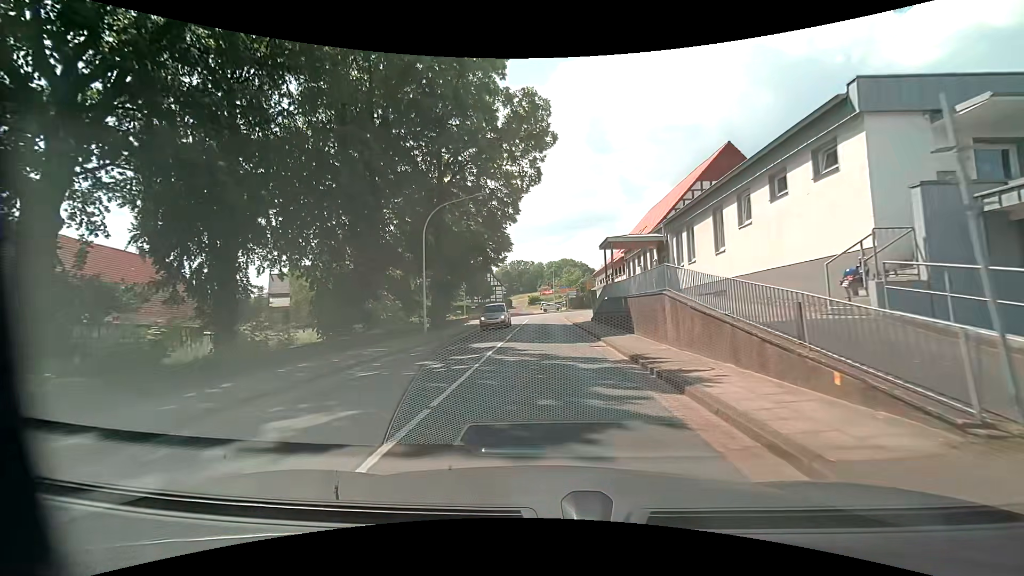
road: primary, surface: asphalt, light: Day
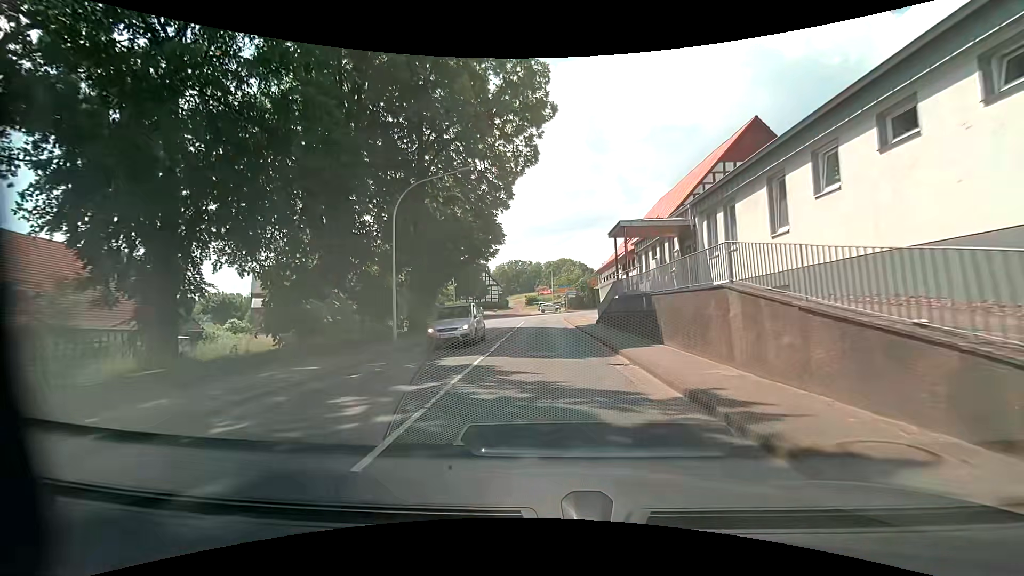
(+0.1, +5.1) m; 0°
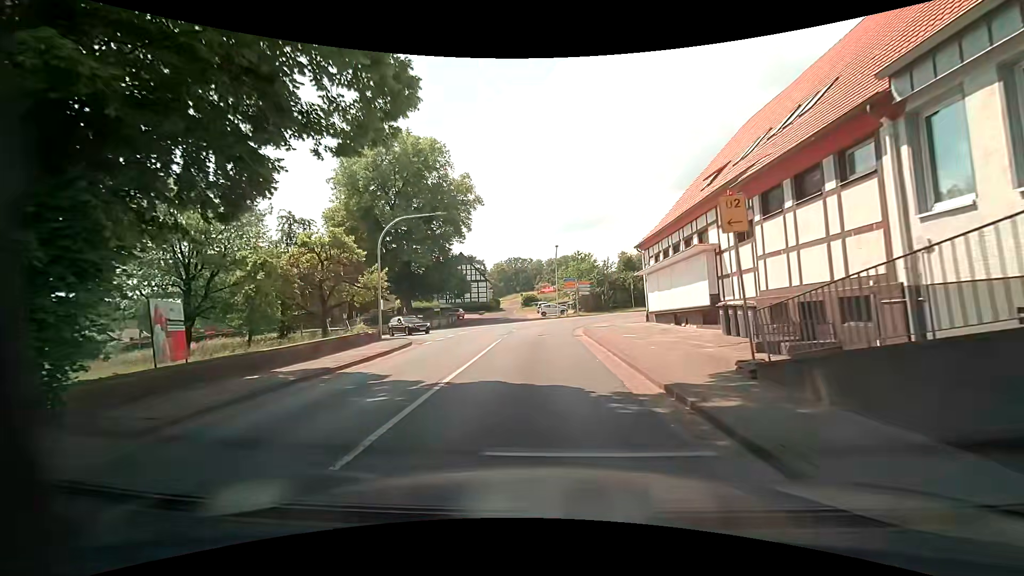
(+0.1, +23.0) m; +1°
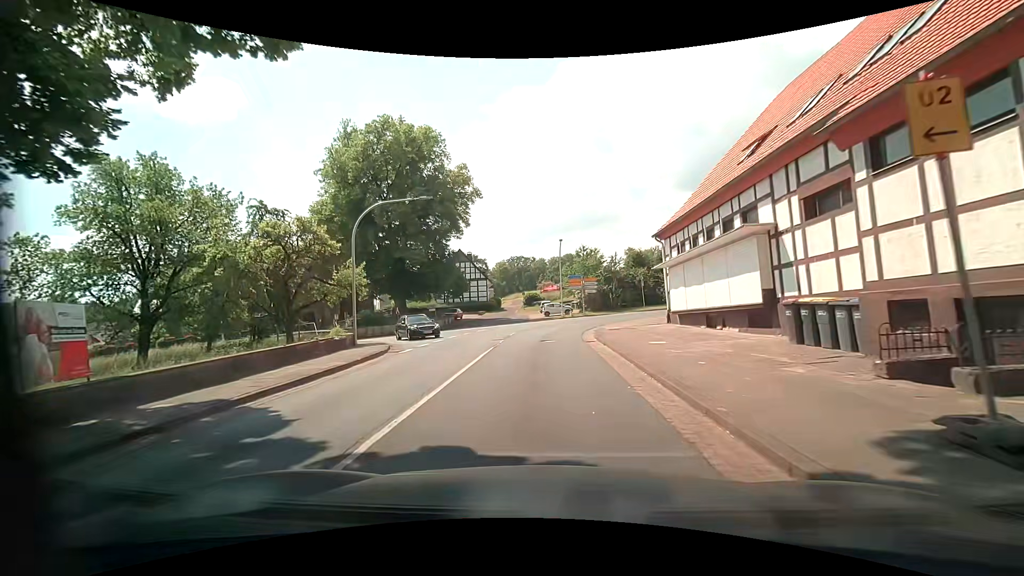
(0.0, +4.2) m; -1°
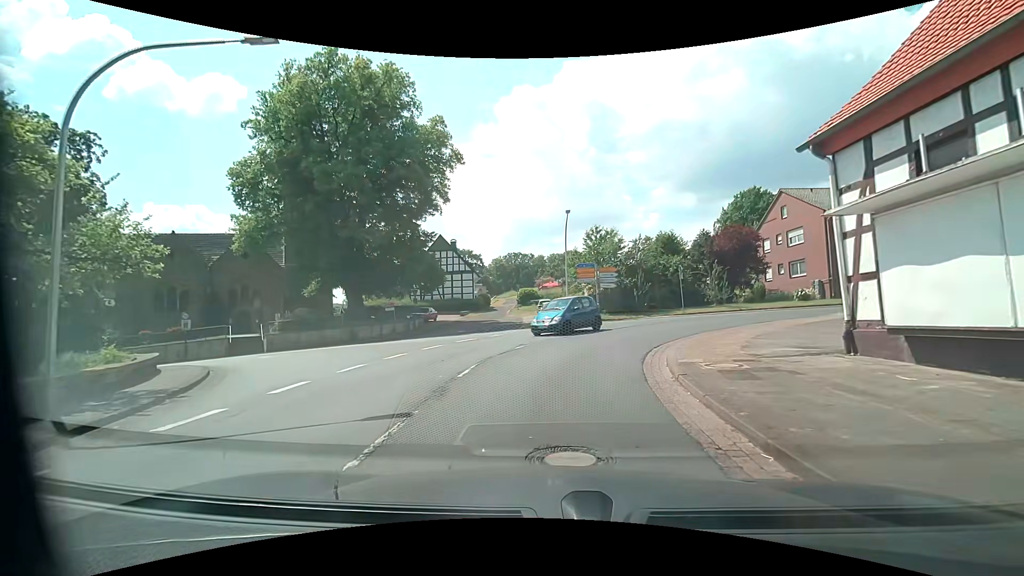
(-0.1, +14.4) m; 0°
